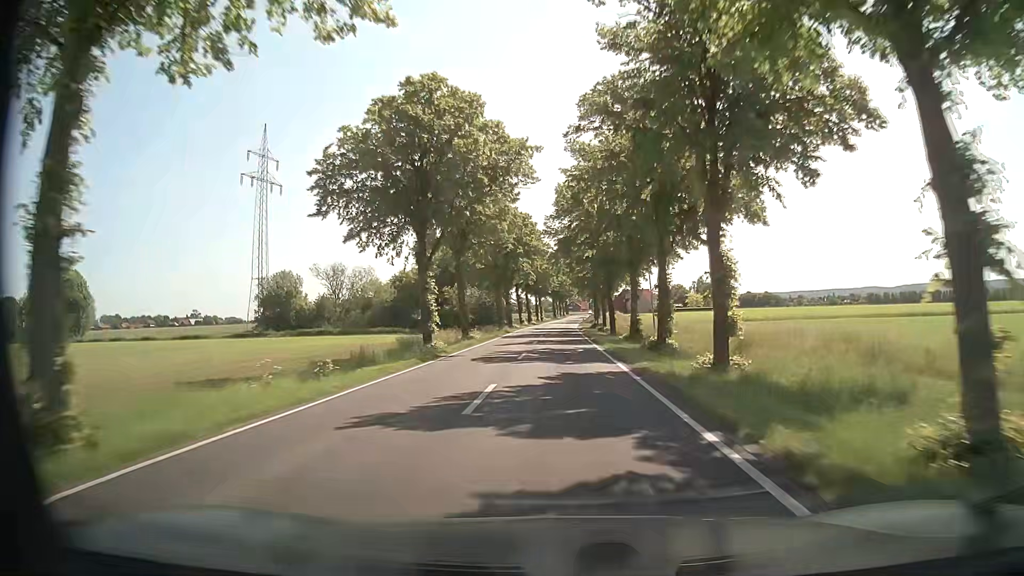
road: secondary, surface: asphalt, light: Day
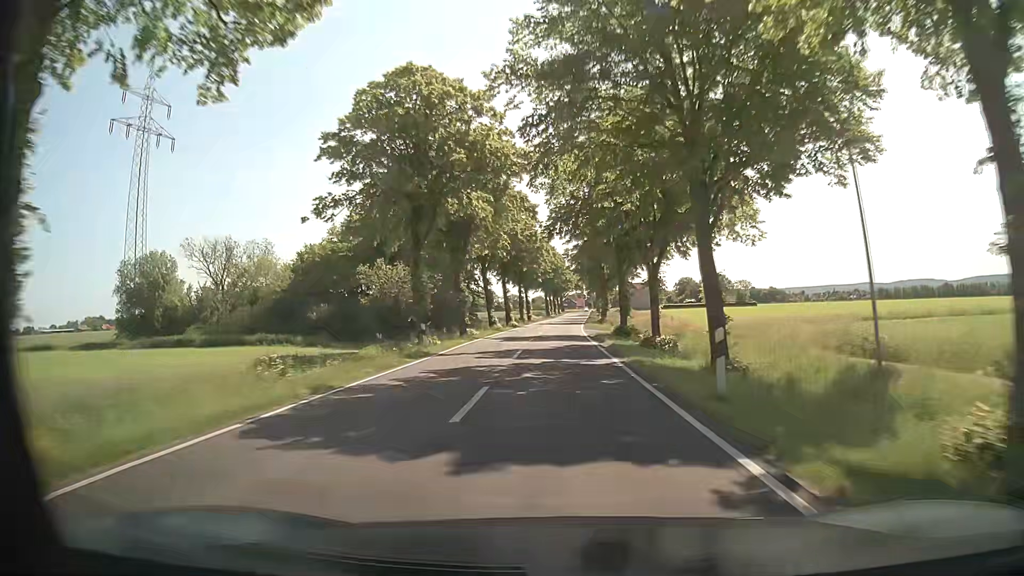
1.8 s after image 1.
(-0.2, +36.8) m; 0°
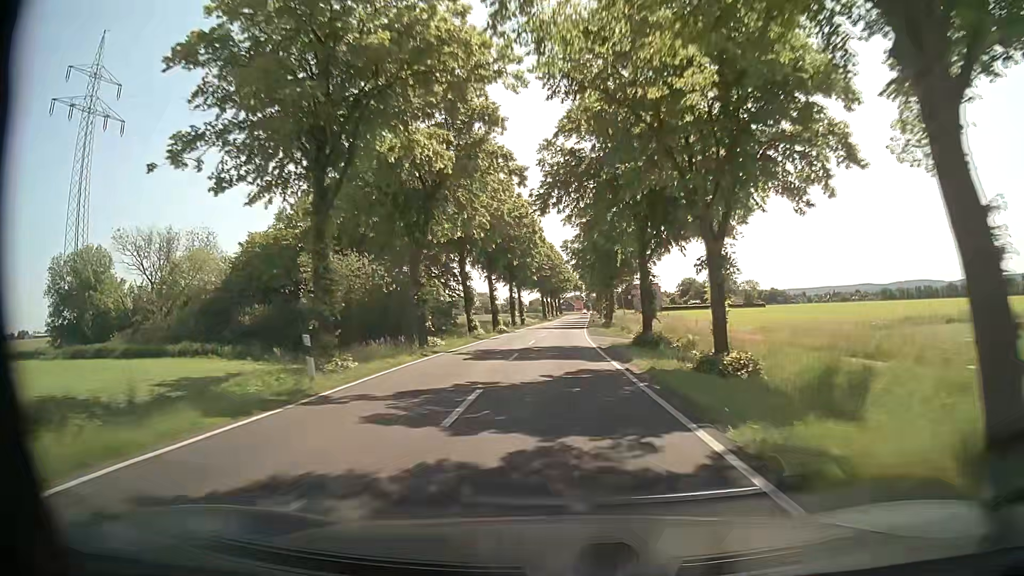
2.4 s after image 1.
(0.0, +12.1) m; 0°
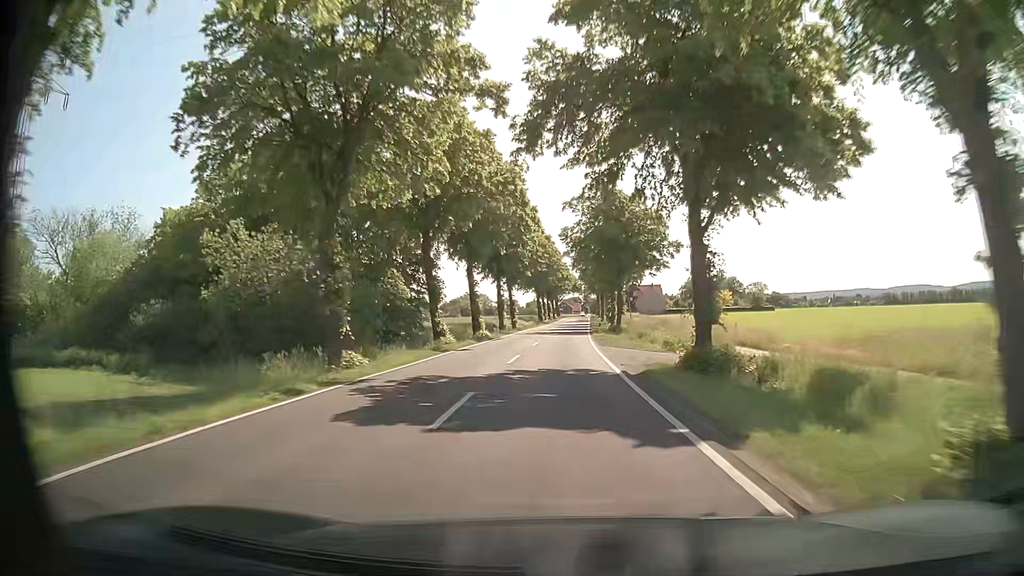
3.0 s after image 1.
(0.0, +12.1) m; 0°
